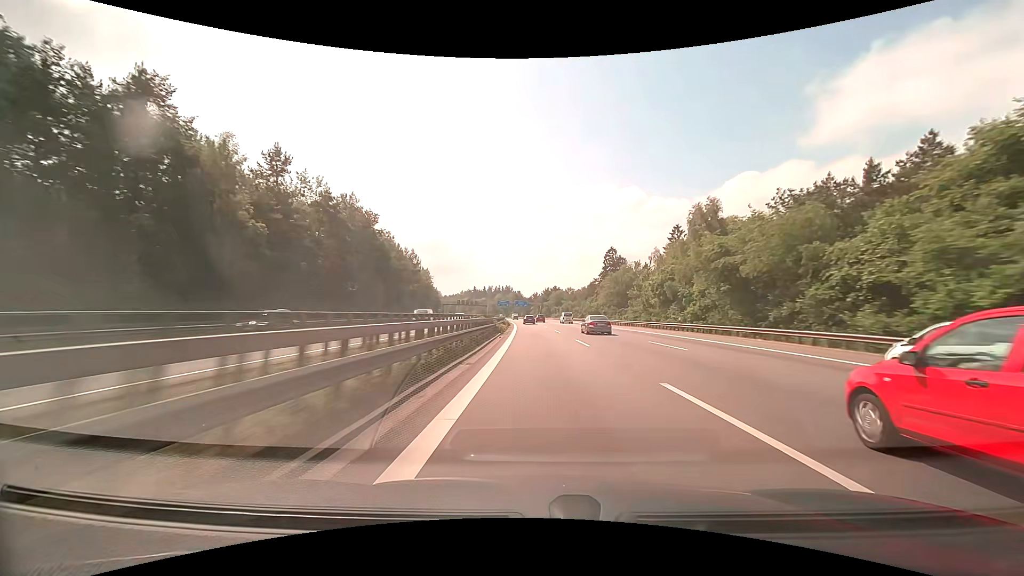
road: motorway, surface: asphalt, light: Day
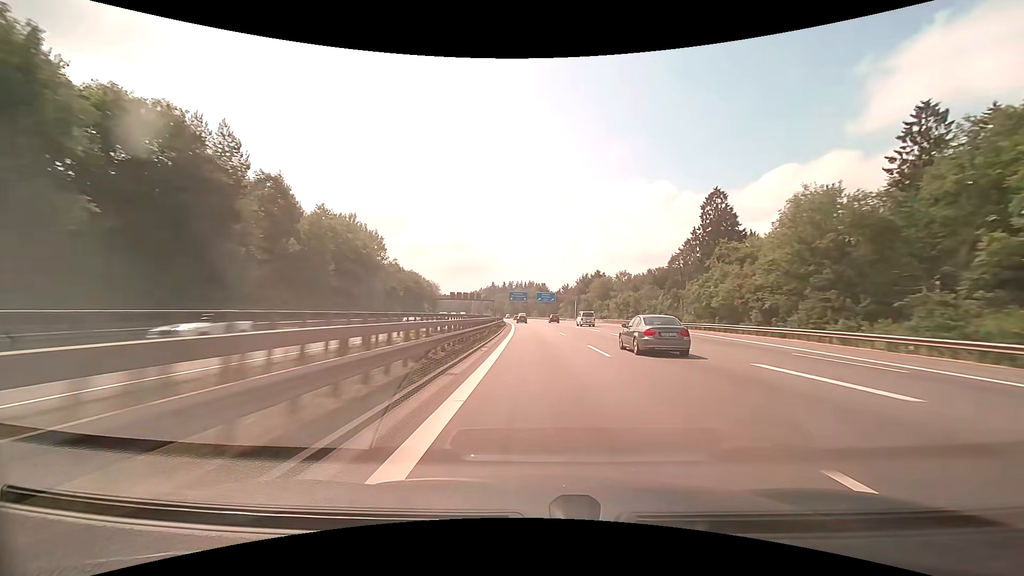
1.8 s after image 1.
(-1.8, +77.4) m; -3°
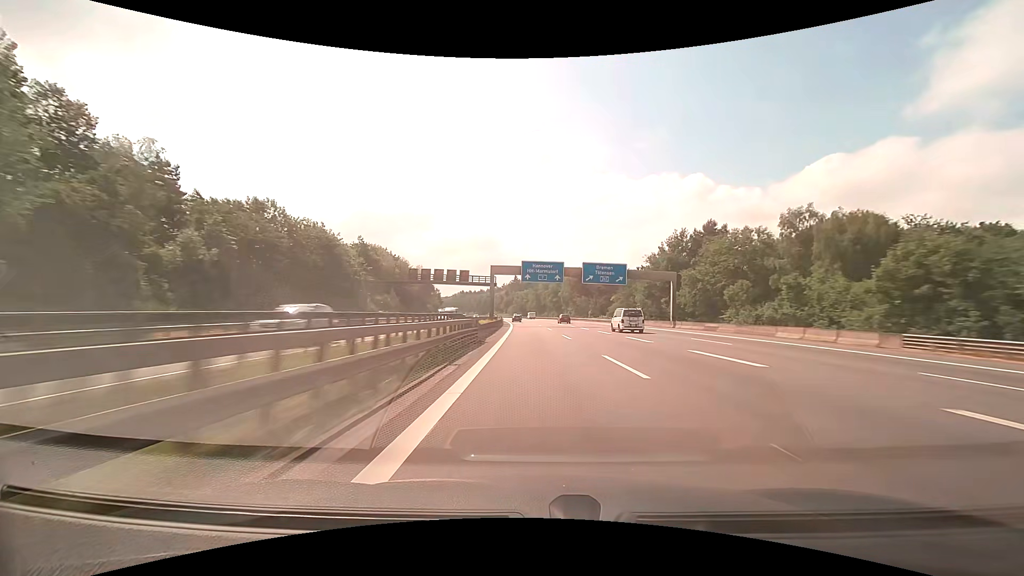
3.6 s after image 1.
(-2.2, +77.8) m; -3°
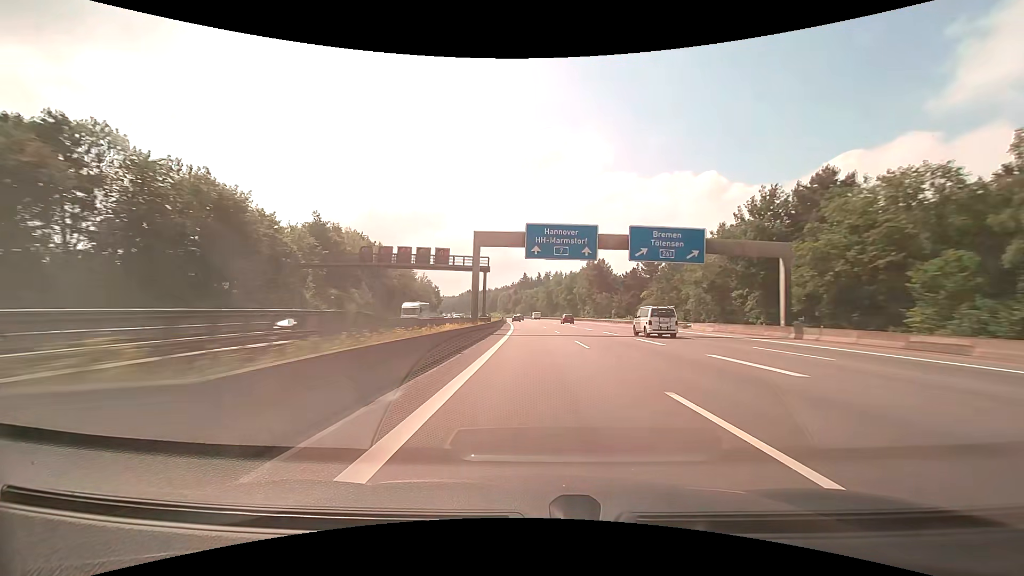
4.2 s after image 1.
(-0.2, +26.0) m; -1°
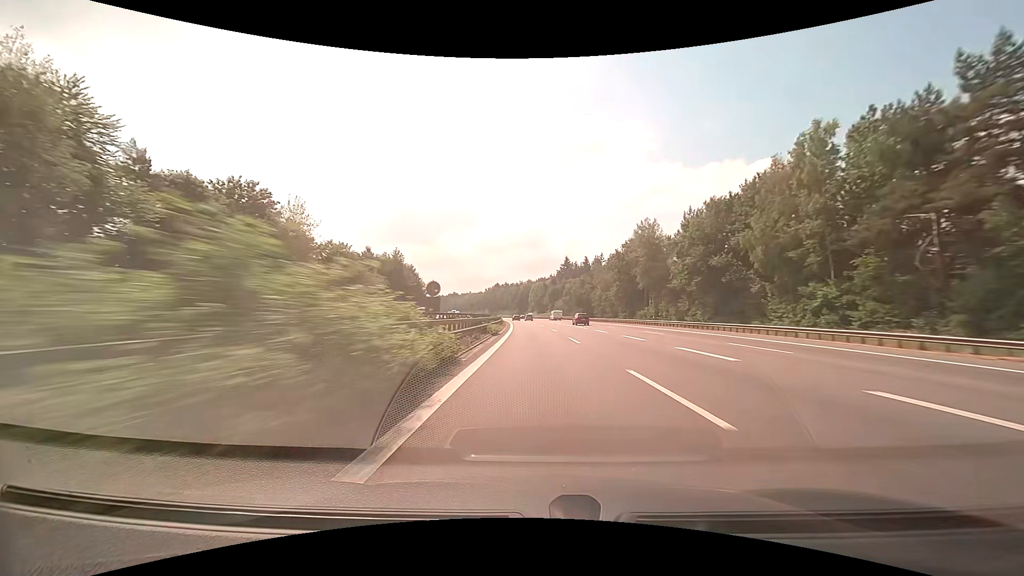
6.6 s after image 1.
(-4.0, +104.2) m; -4°
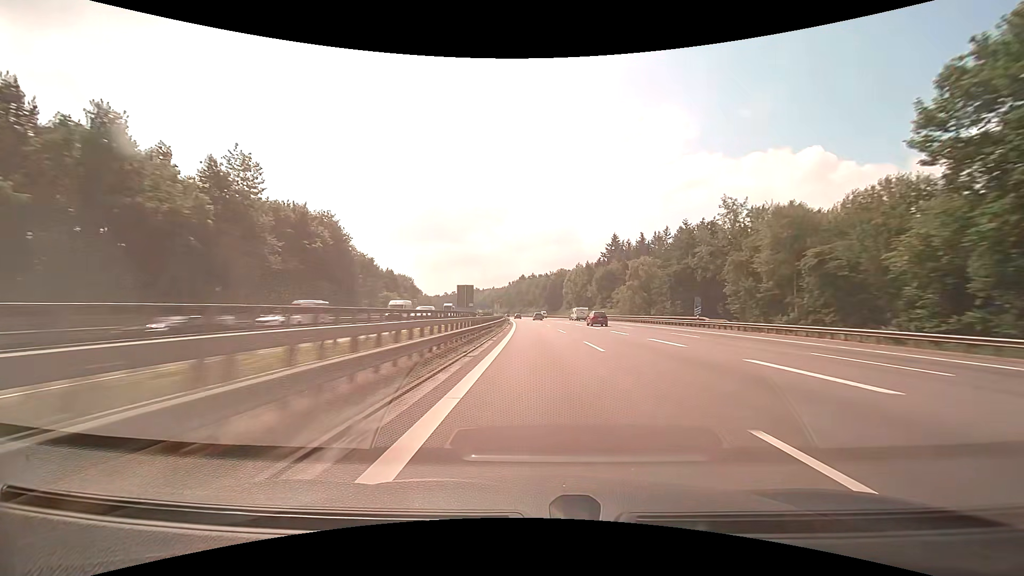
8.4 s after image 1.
(-2.4, +78.1) m; -3°
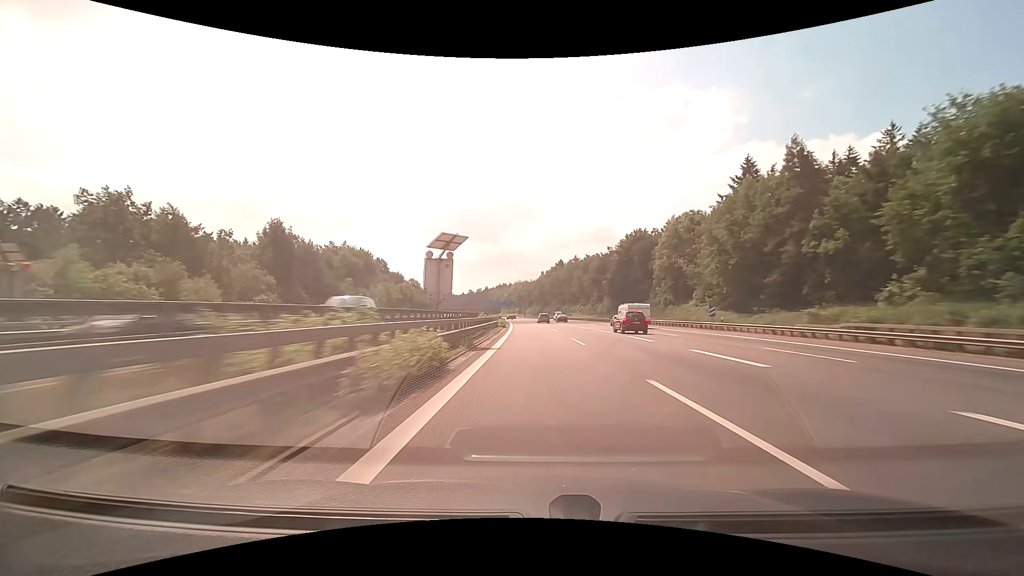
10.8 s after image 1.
(-3.5, +103.7) m; -4°
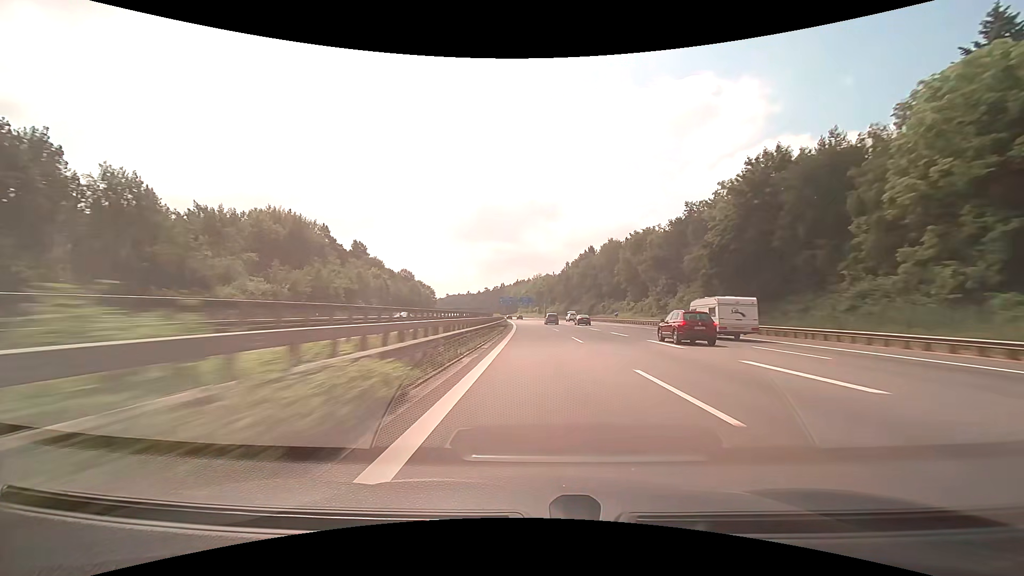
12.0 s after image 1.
(-1.2, +51.9) m; -3°
(0, +10) (0, +20) (0, +30) (0, +40) (-1, +50) (-1, +60) (-1, +70) (-2, +80) (-2, +90) (-3, +100) m
